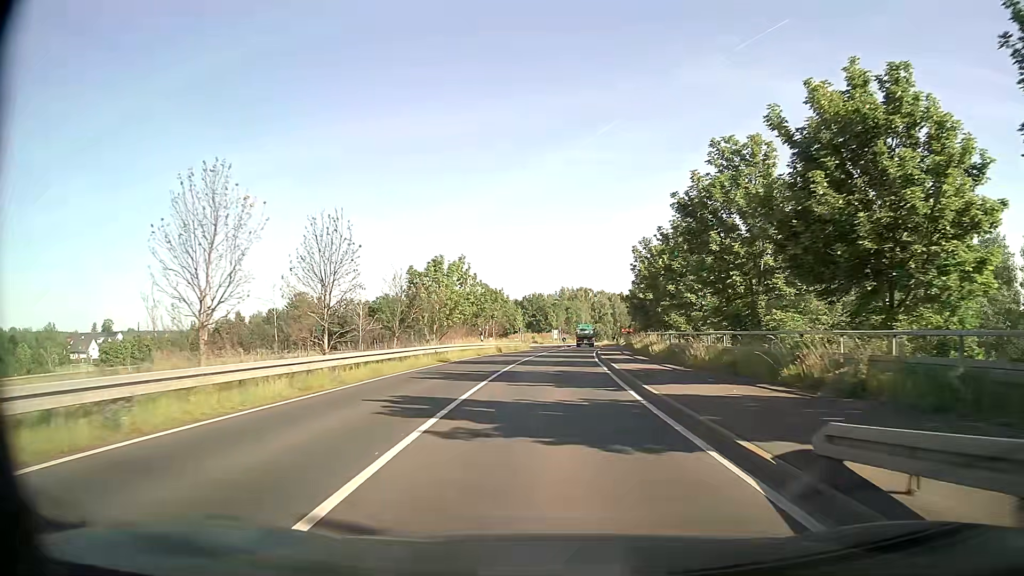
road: secondary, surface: asphalt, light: Day
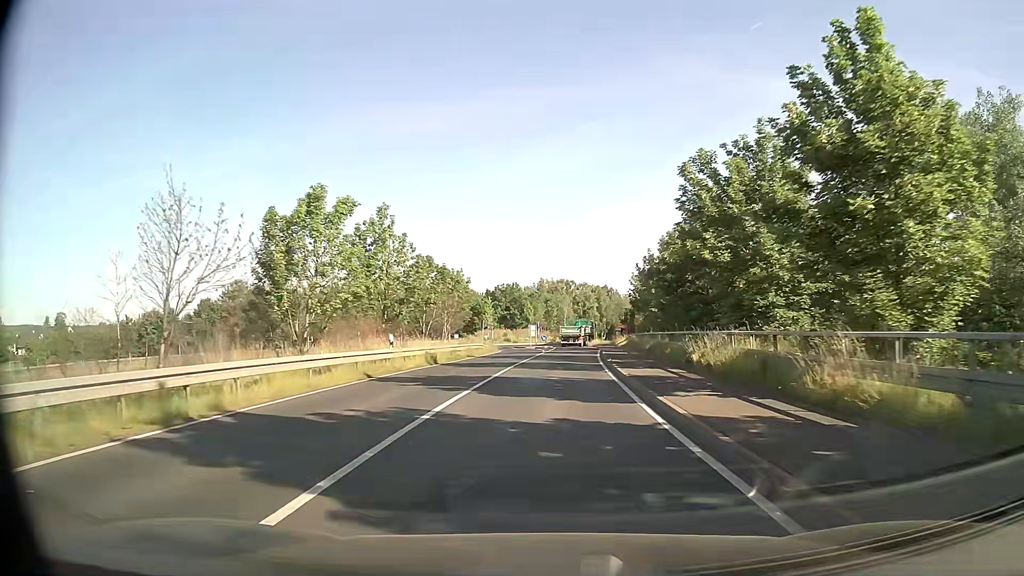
(+0.3, +22.3) m; +2°
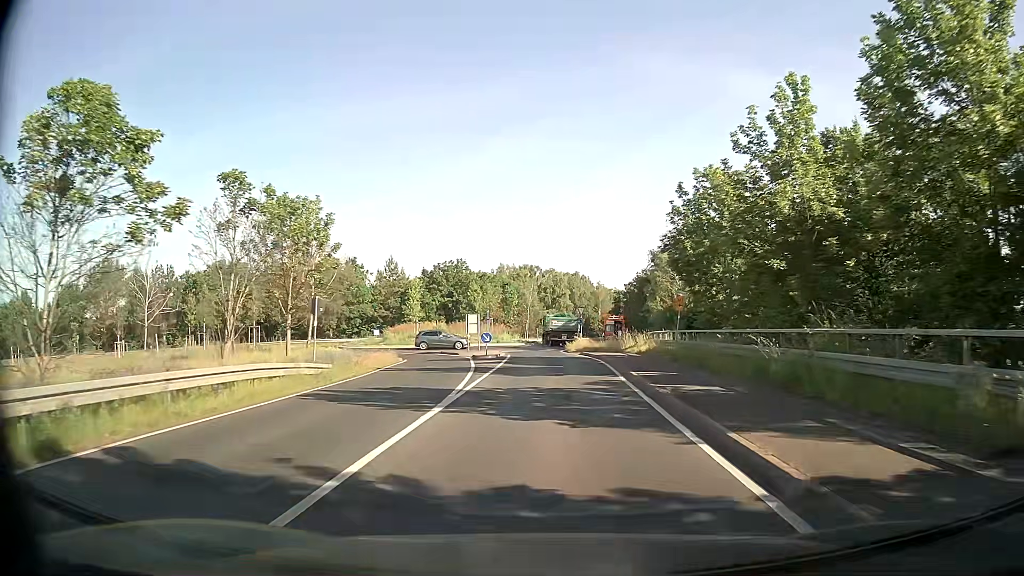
(+0.8, +33.8) m; +3°
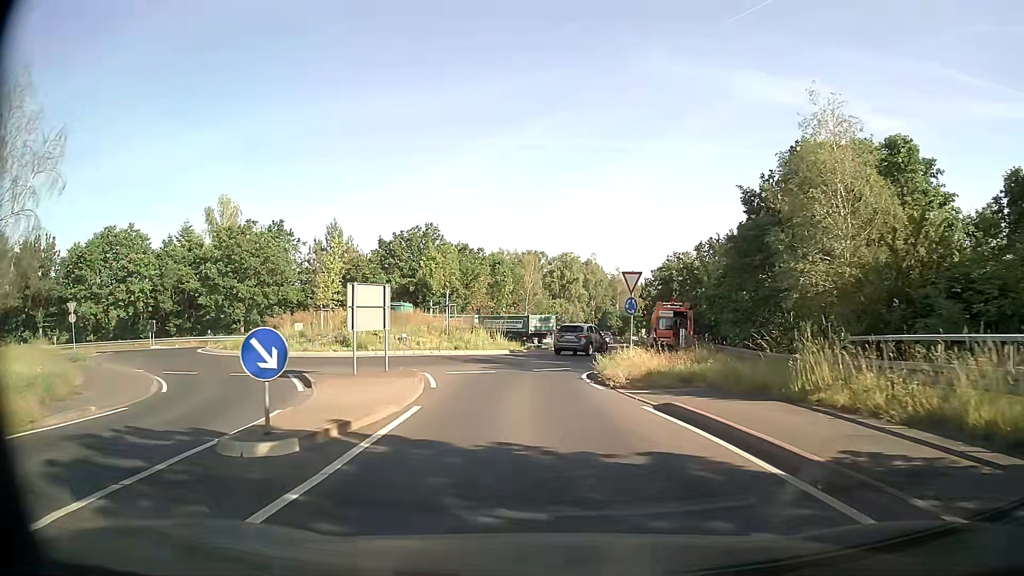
(+0.2, +28.0) m; -1°
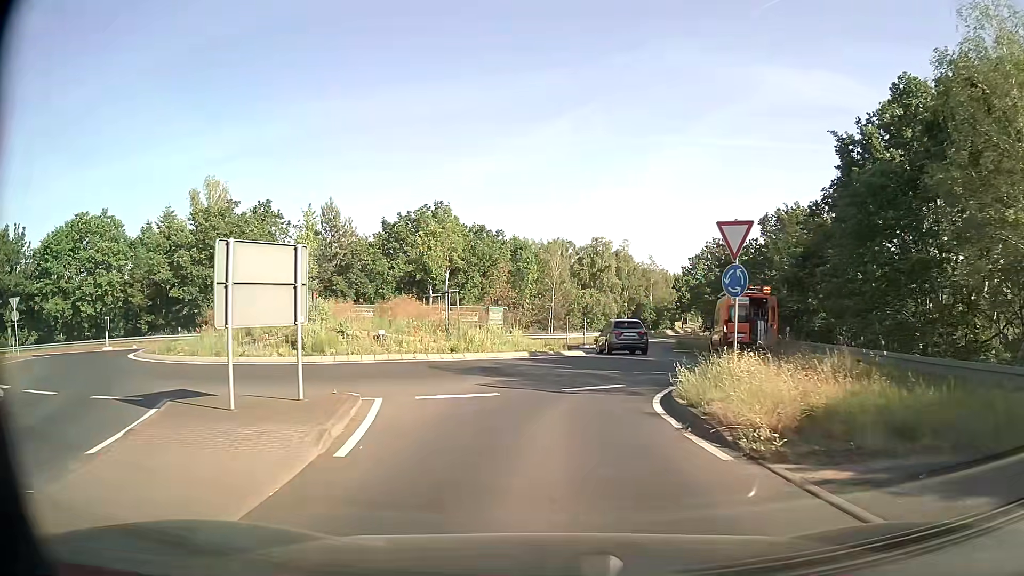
(-0.1, +9.0) m; -2°
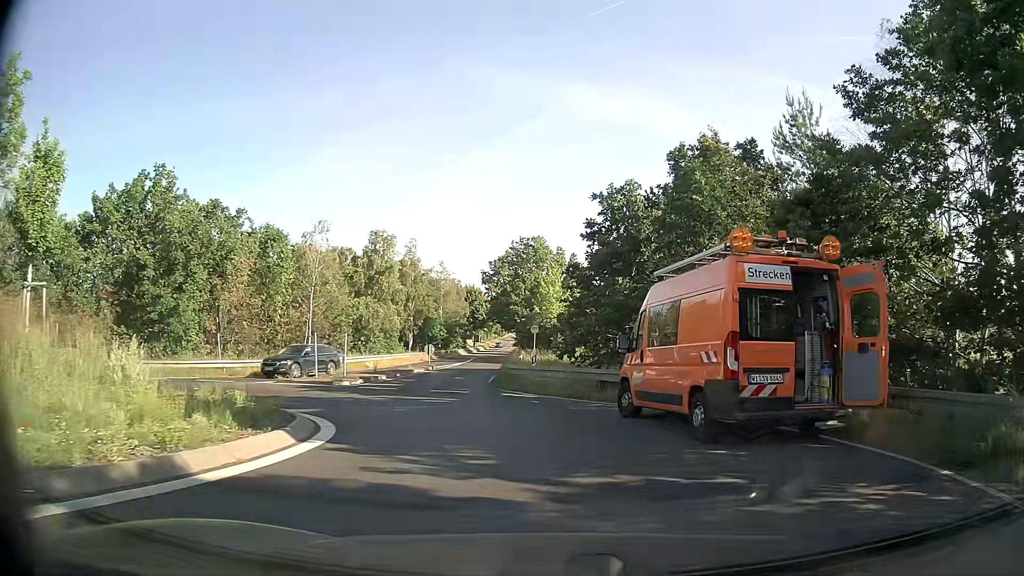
(+1.4, +18.0) m; +18°
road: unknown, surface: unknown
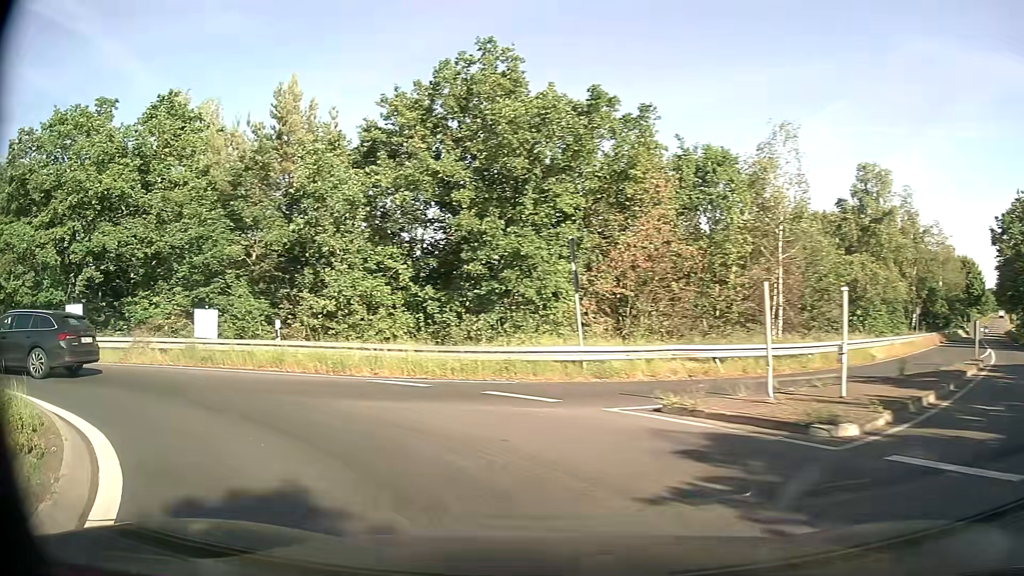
(-3.8, +16.6) m; -42°
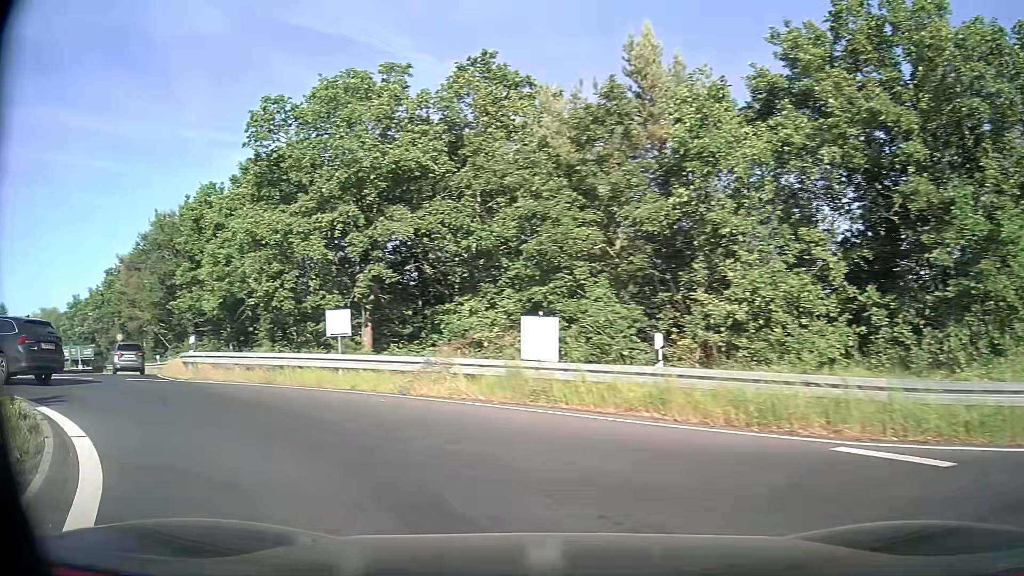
(-1.8, +6.8) m; -31°
